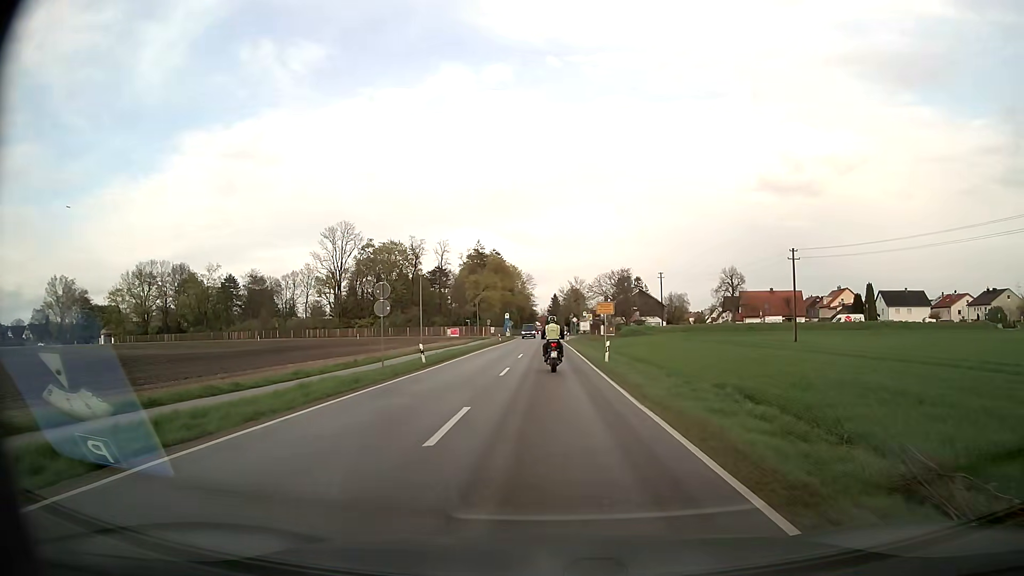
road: secondary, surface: asphalt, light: Day
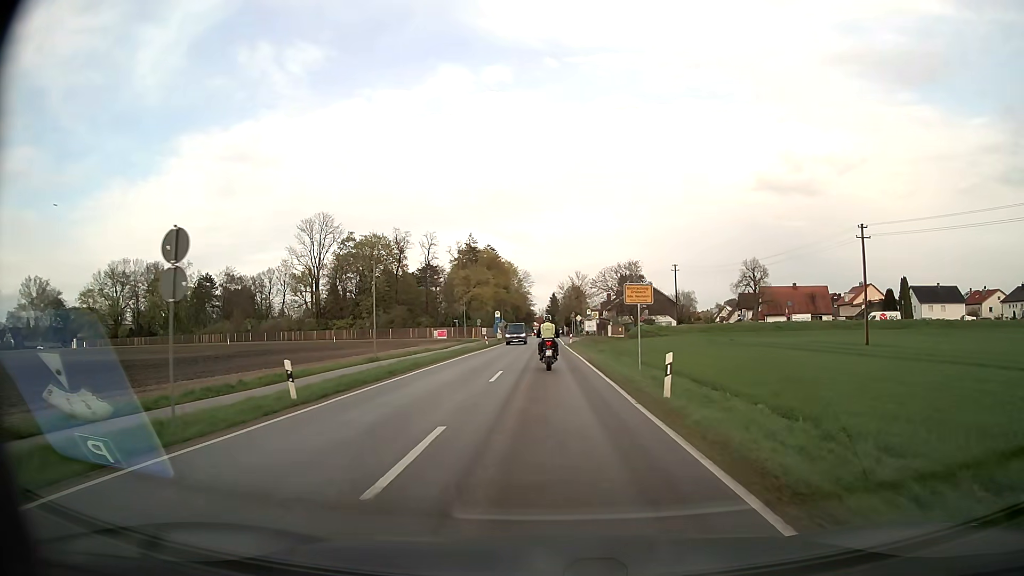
(0.0, +14.5) m; 0°
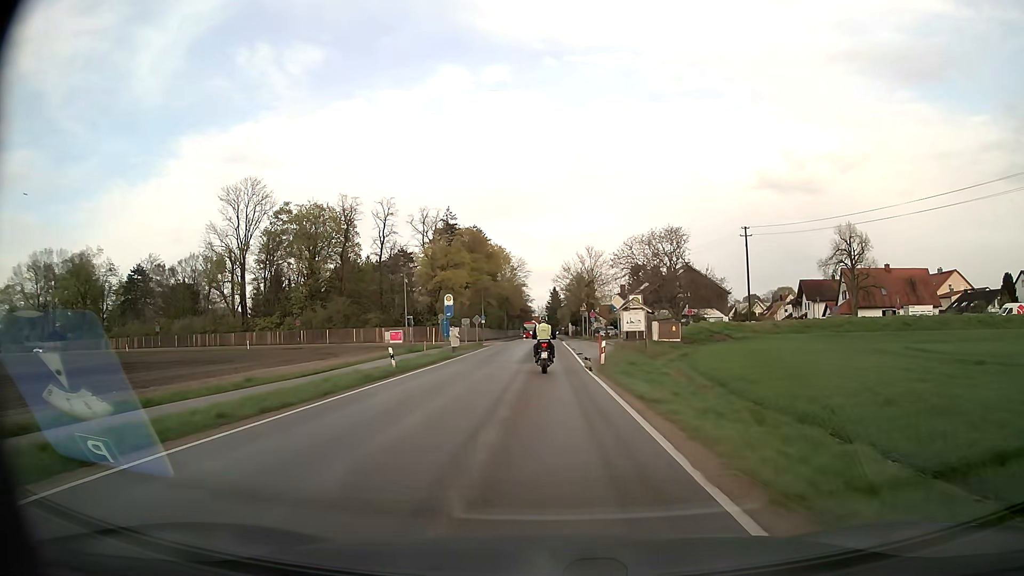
(0.0, +36.9) m; 0°
(0, +10) (0, +20) (0, +30) (0, +40) (0, +50) (0, +60) (0, +70) (0, +80) (0, +90) (-1, +100) m
